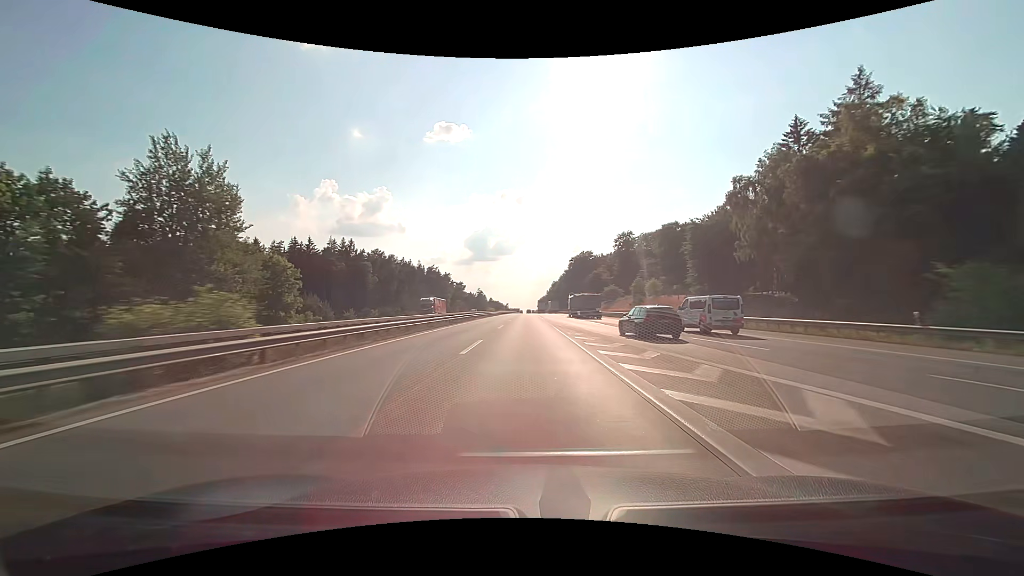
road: motorway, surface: concrete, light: Day
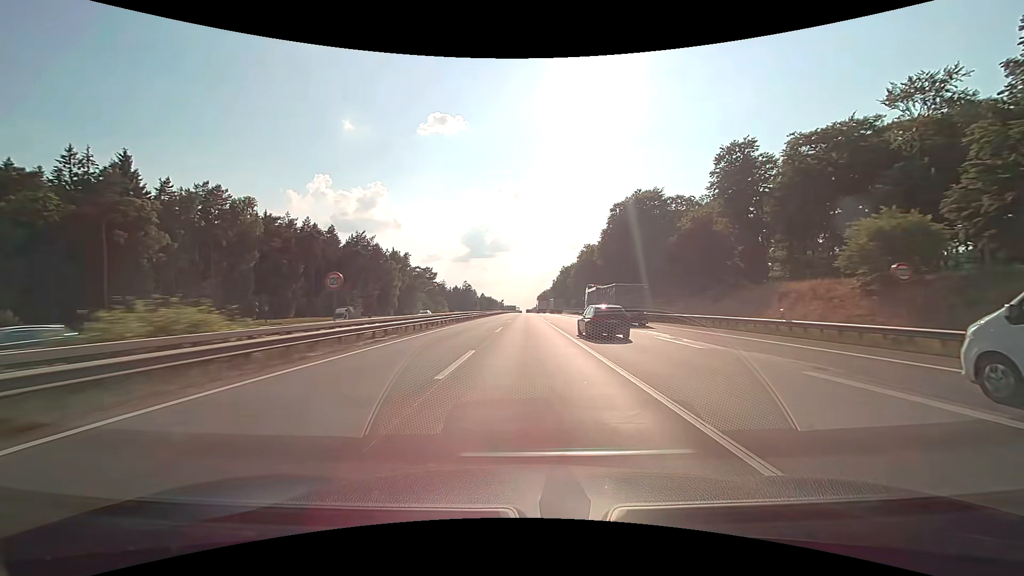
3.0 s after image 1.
(0.0, +95.4) m; 0°
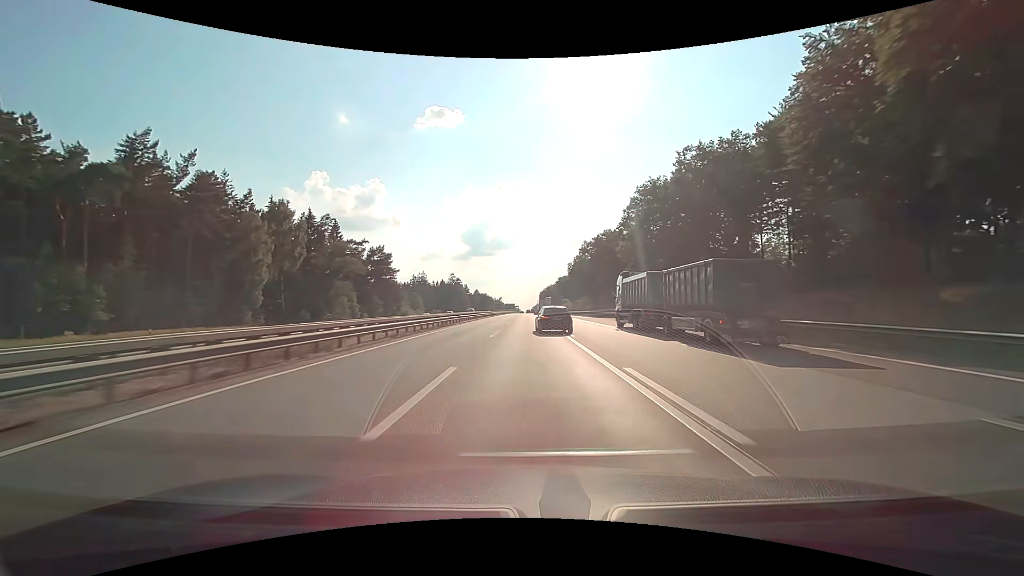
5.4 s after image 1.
(0.0, +76.3) m; 0°
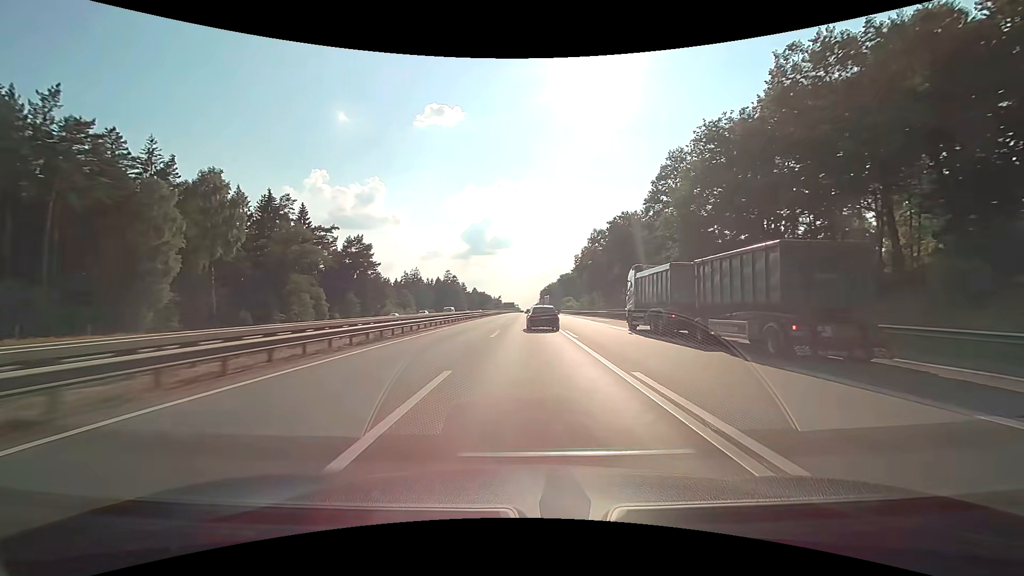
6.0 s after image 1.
(0.0, +19.1) m; 0°
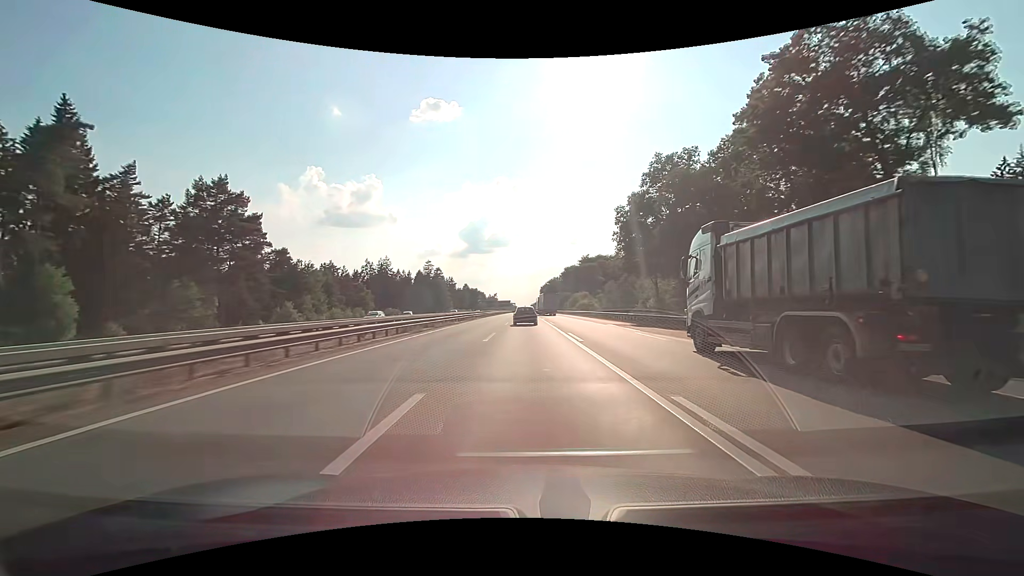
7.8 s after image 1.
(+0.2, +57.3) m; 0°
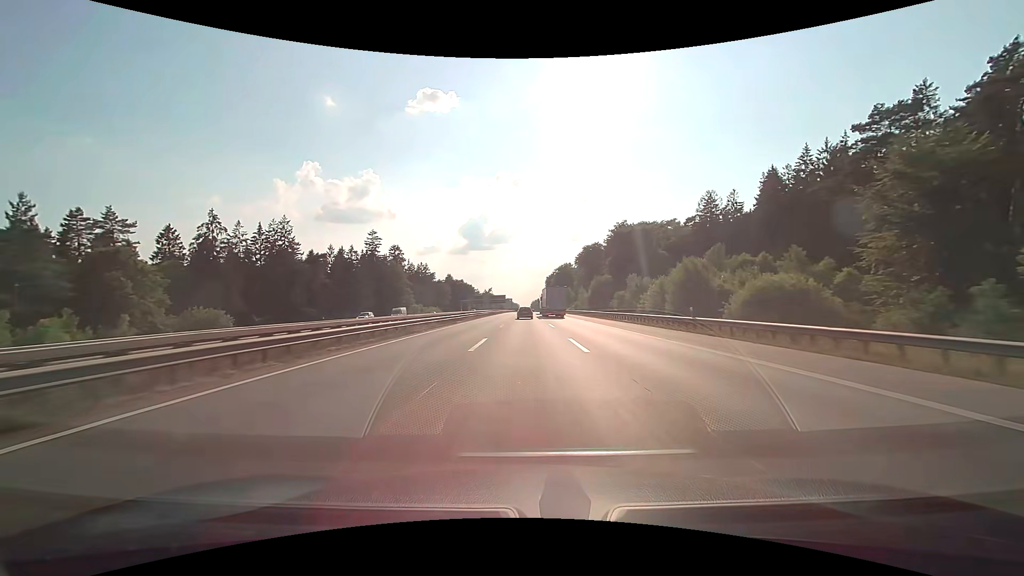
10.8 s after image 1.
(-0.1, +95.4) m; 0°
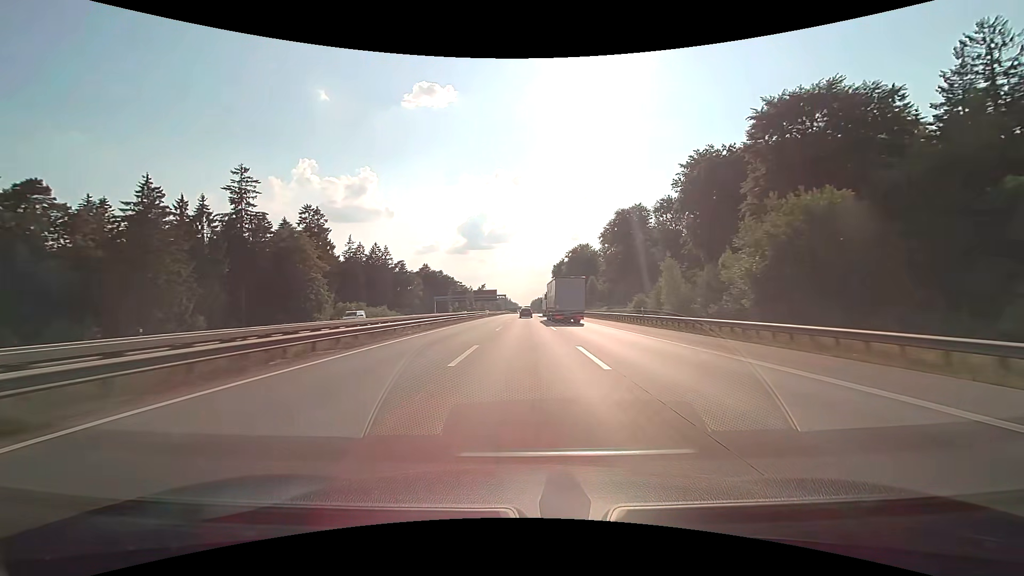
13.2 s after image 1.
(+0.2, +76.3) m; 0°
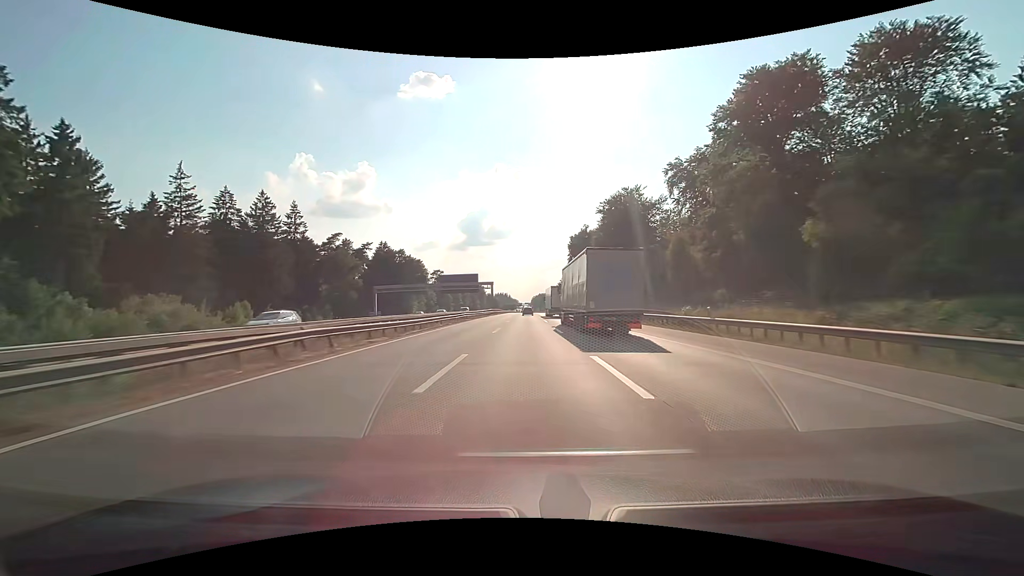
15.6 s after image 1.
(0.0, +76.3) m; 0°
(0, +10) (0, +20) (0, +30) (0, +40) (0, +50) (0, +60) (0, +70) (0, +80) (0, +90) (0, +100) m
